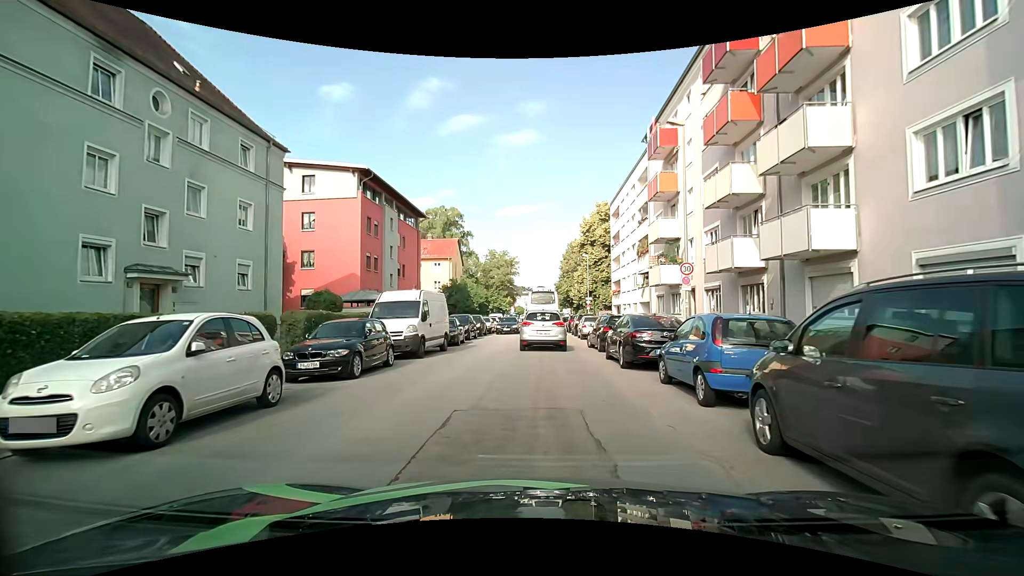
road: tertiary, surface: asphalt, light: Day
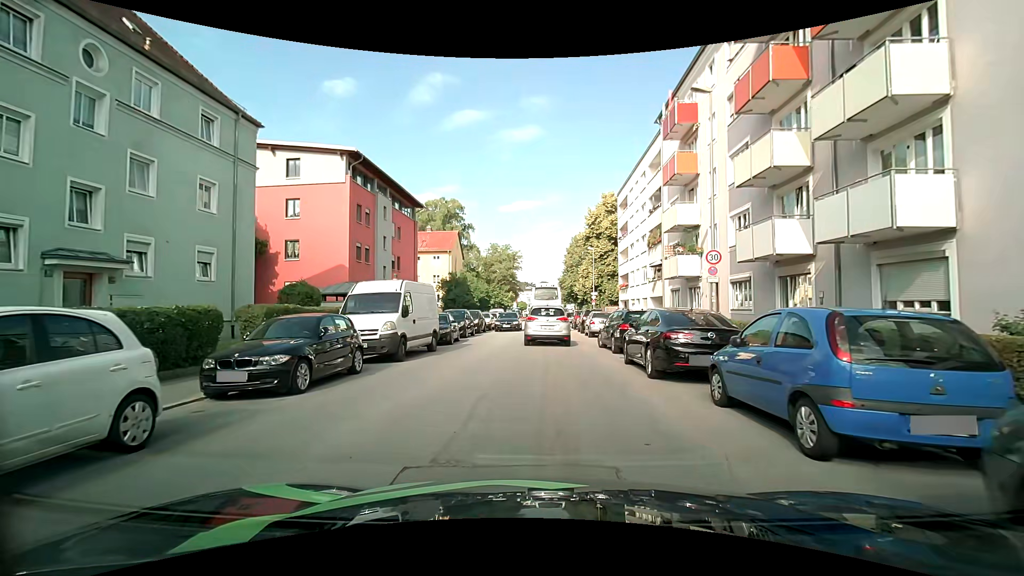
(0.0, +2.9) m; +1°
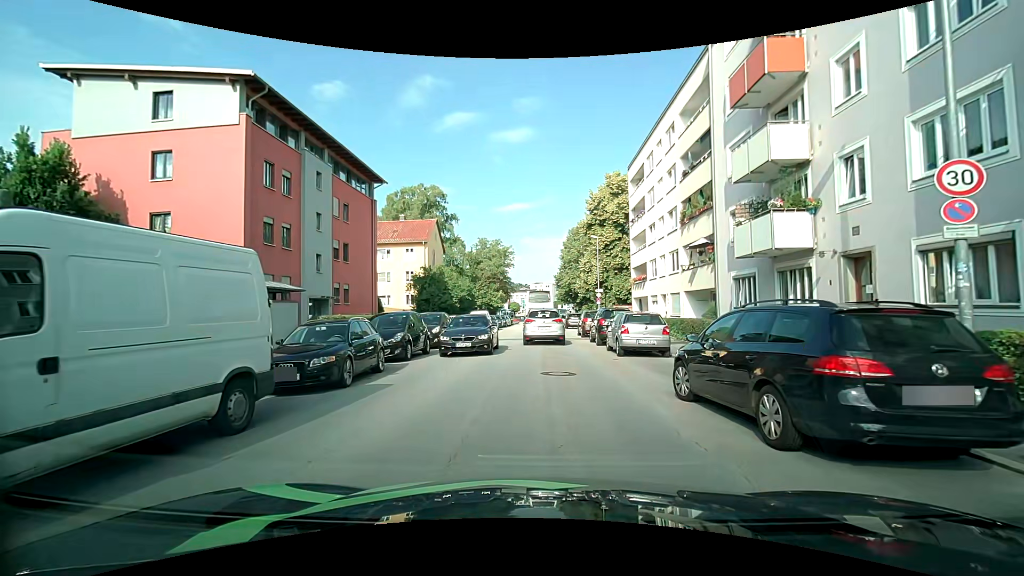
(0.0, +11.4) m; +1°
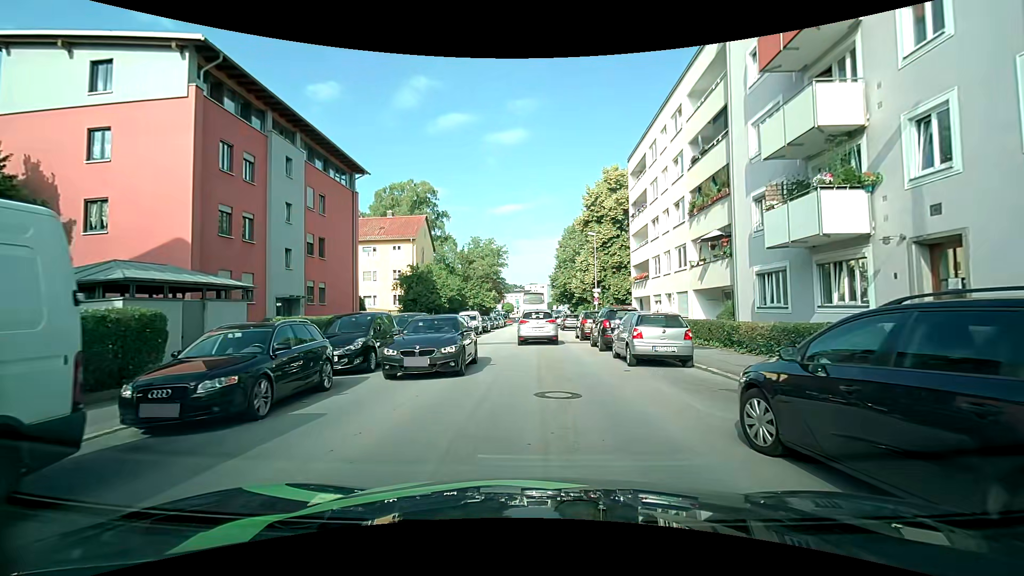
(0.0, +3.0) m; 0°
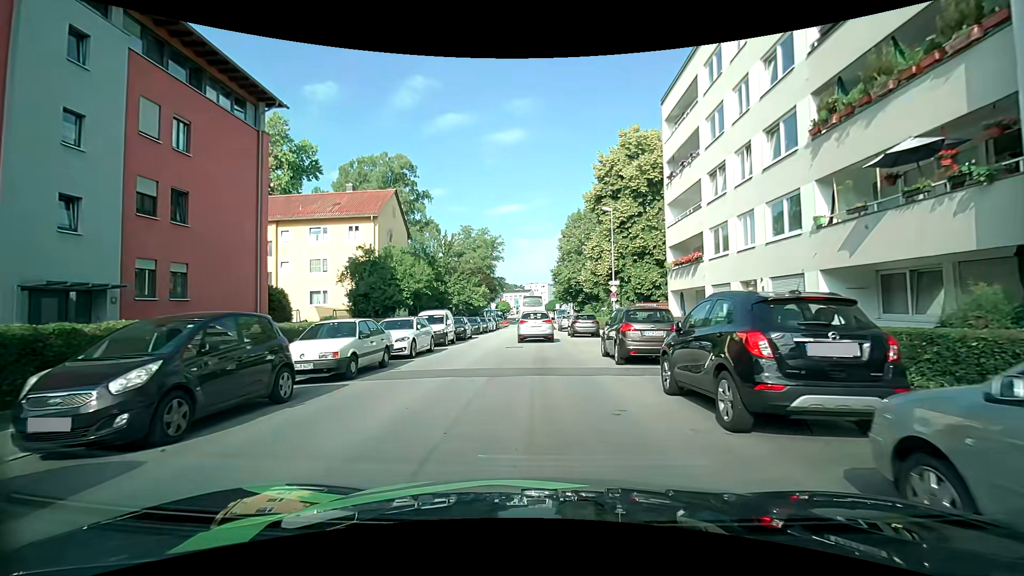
(0.0, +12.7) m; 0°
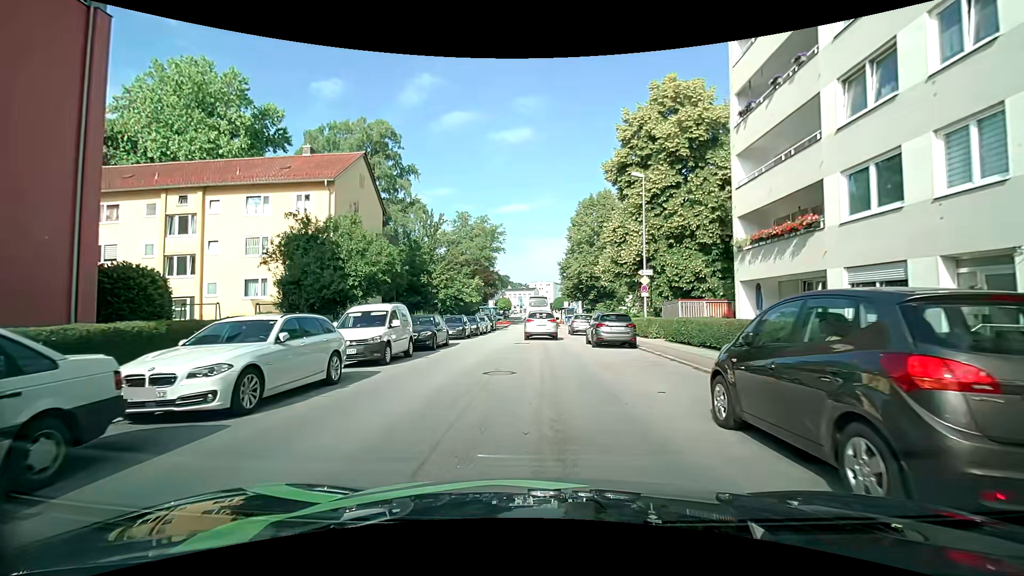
(-0.1, +10.2) m; -1°
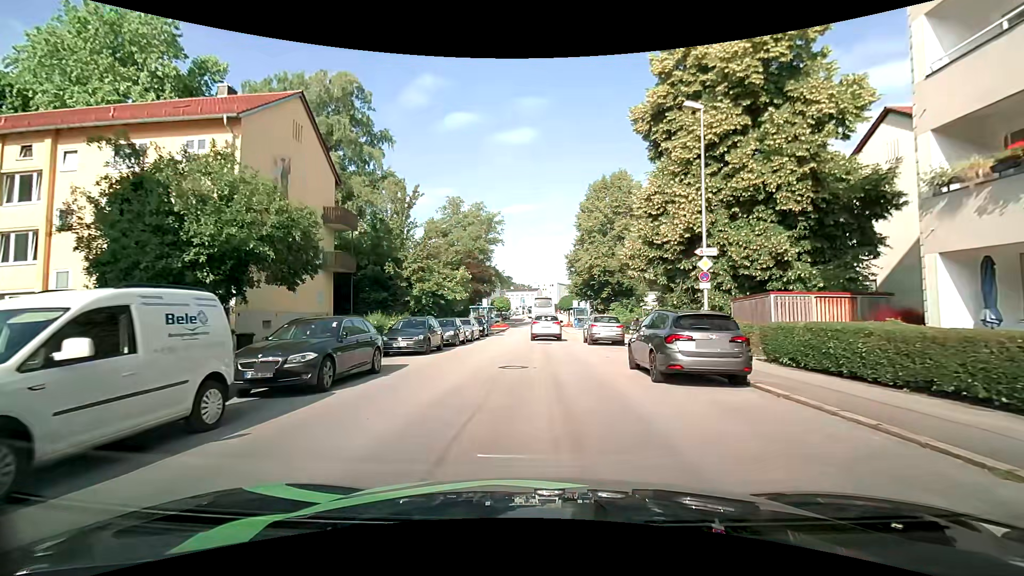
(+0.1, +10.5) m; -1°
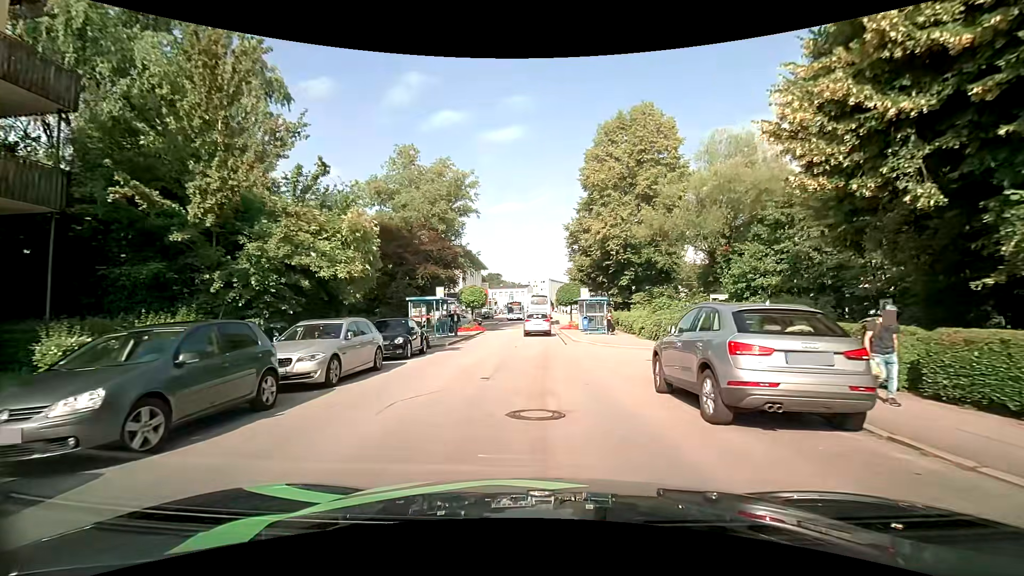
(+0.5, +19.3) m; +2°
(0, +10) (0, +20) (0, +30) (0, +40) (0, +50) (0, +60) (0, +70) (0, +80) (-1, +90) (-1, +100) m
